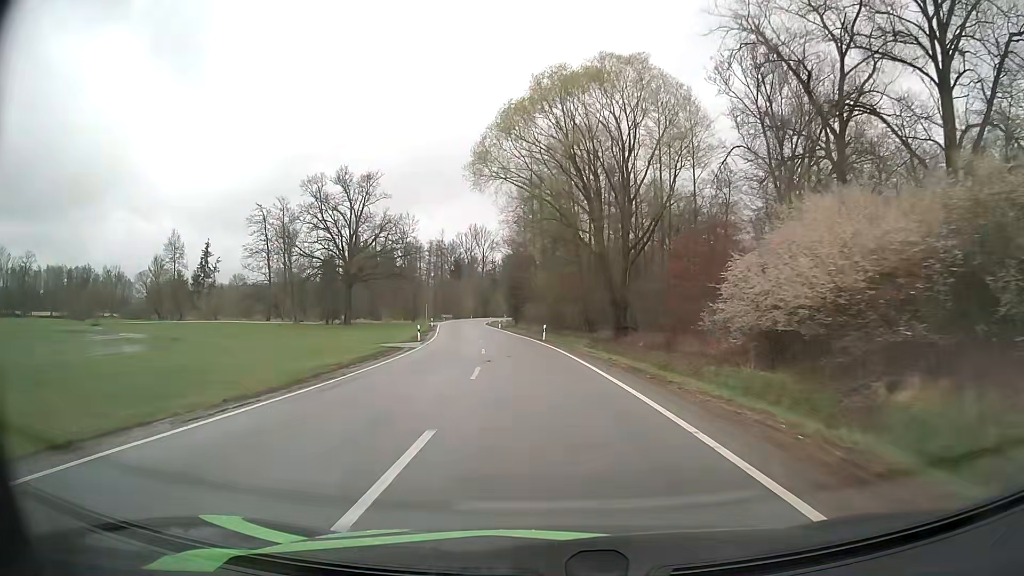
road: secondary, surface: asphalt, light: Day
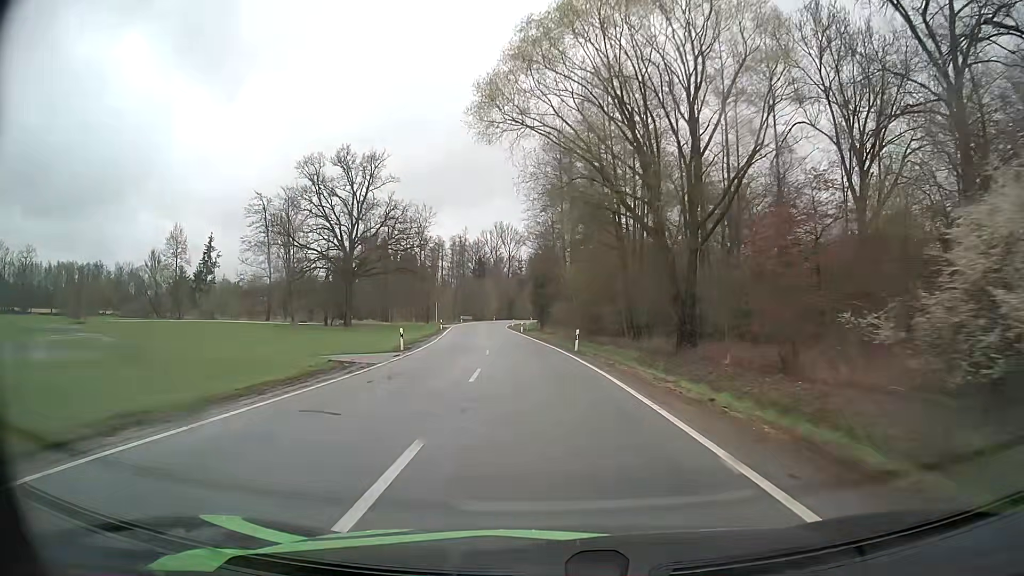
(-0.3, +12.3) m; -3°
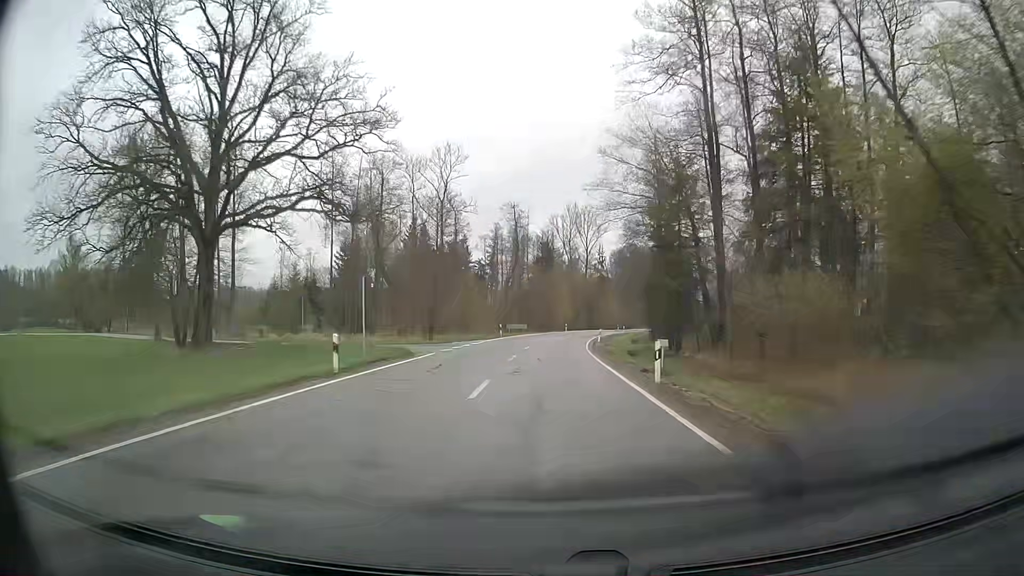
(-3.2, +50.0) m; -6°
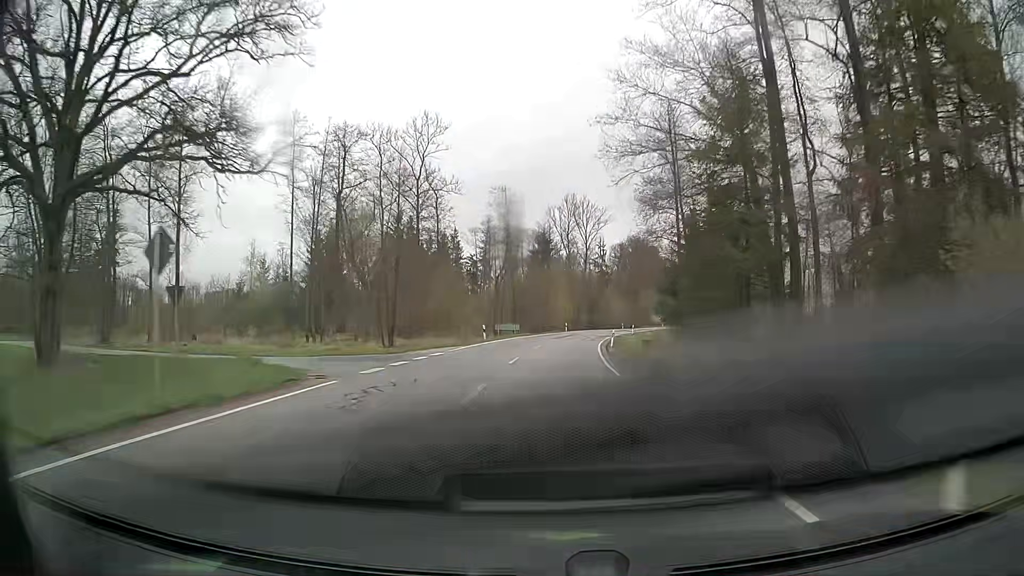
(0.0, +12.4) m; 0°
